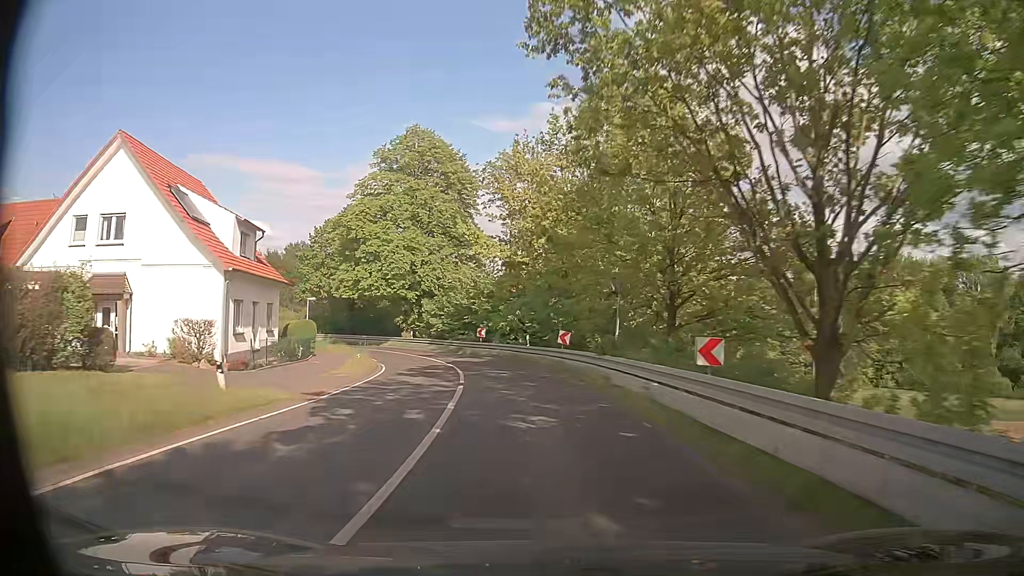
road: secondary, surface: asphalt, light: Day
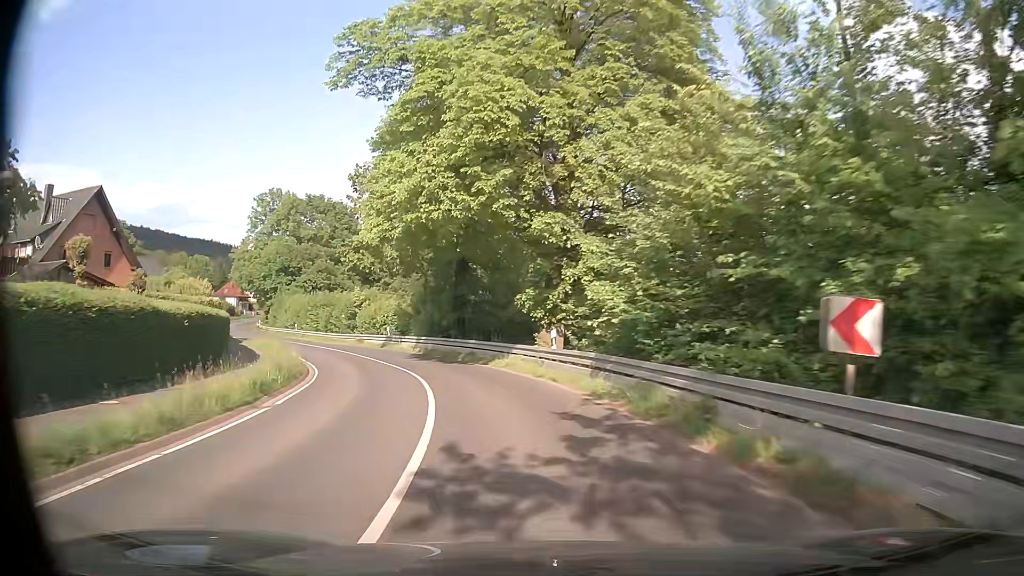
(-4.6, +36.3) m; -19°
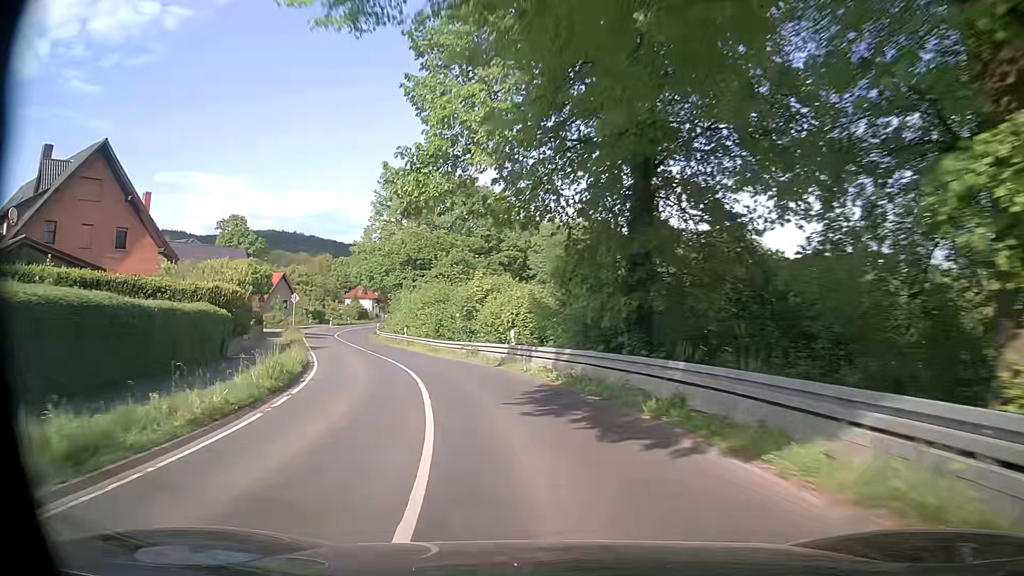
(-2.3, +18.2) m; -14°
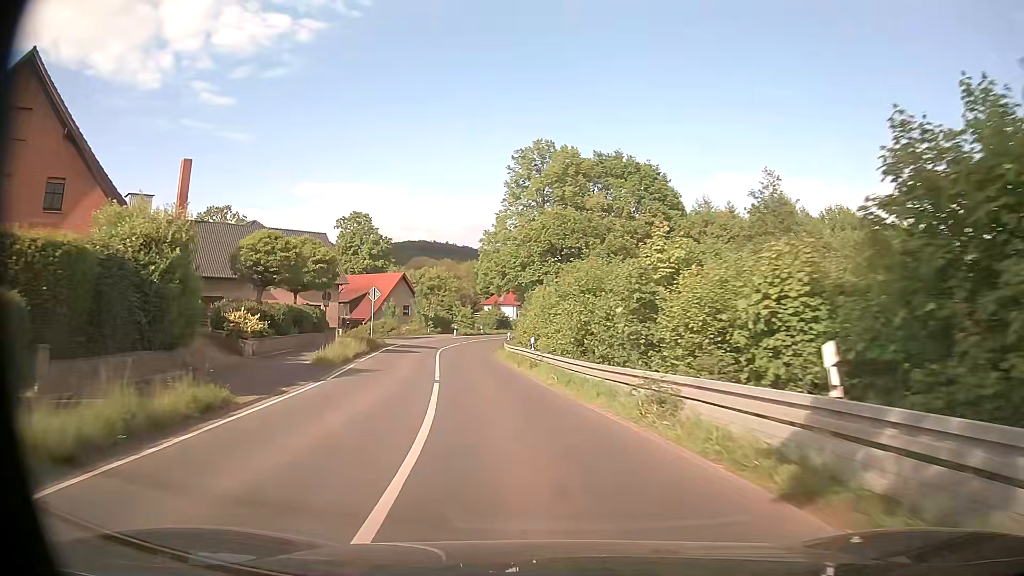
(-2.2, +18.6) m; -14°
(0, +10) (-1, +20) (-3, +30) (-4, +40) (-5, +50) (-5, +60) (-4, +70) (-3, +80) (-1, +89) (+1, +99) m
